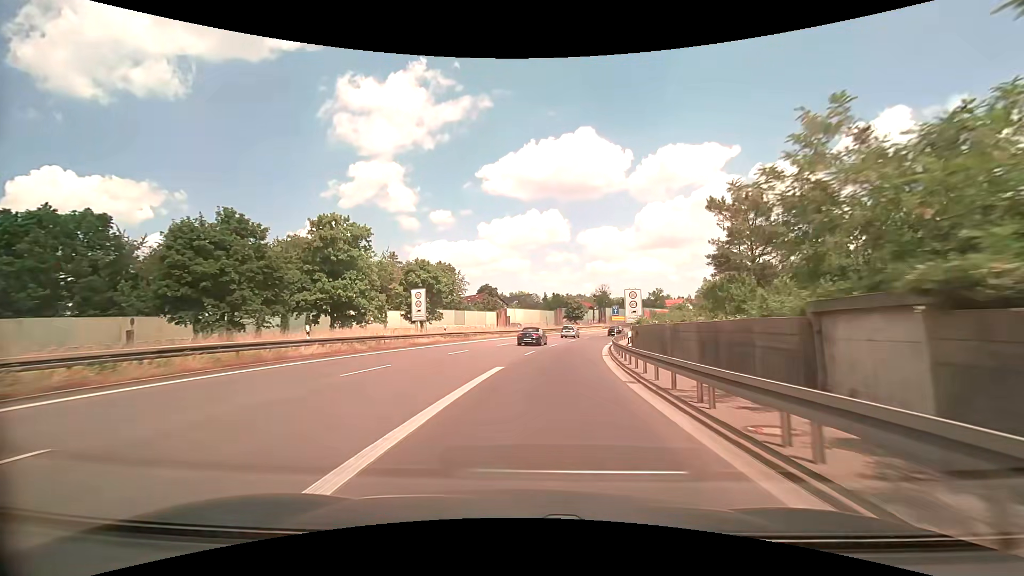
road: trunk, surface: asphalt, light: Day
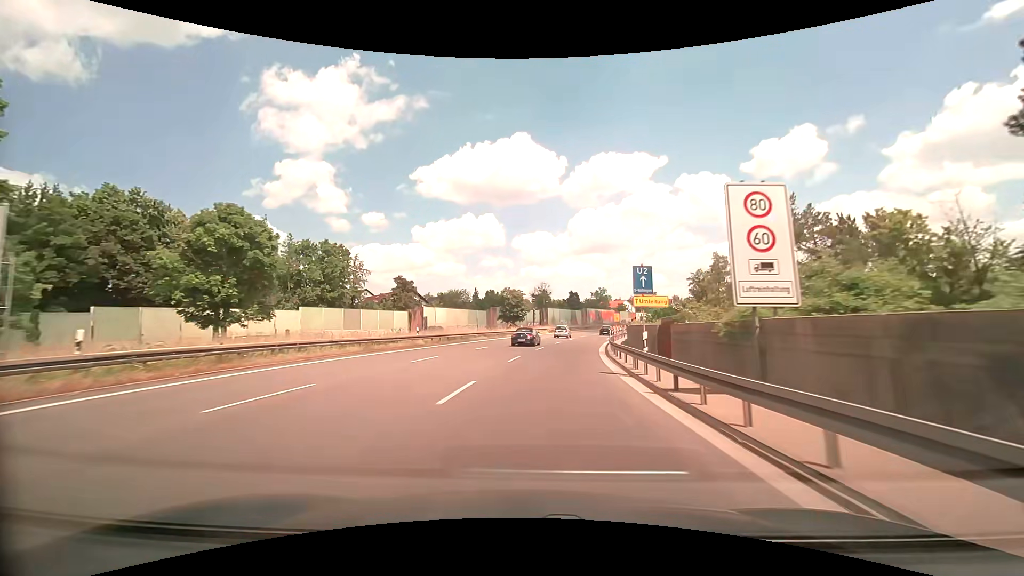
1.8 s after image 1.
(+2.0, +28.7) m; +7°
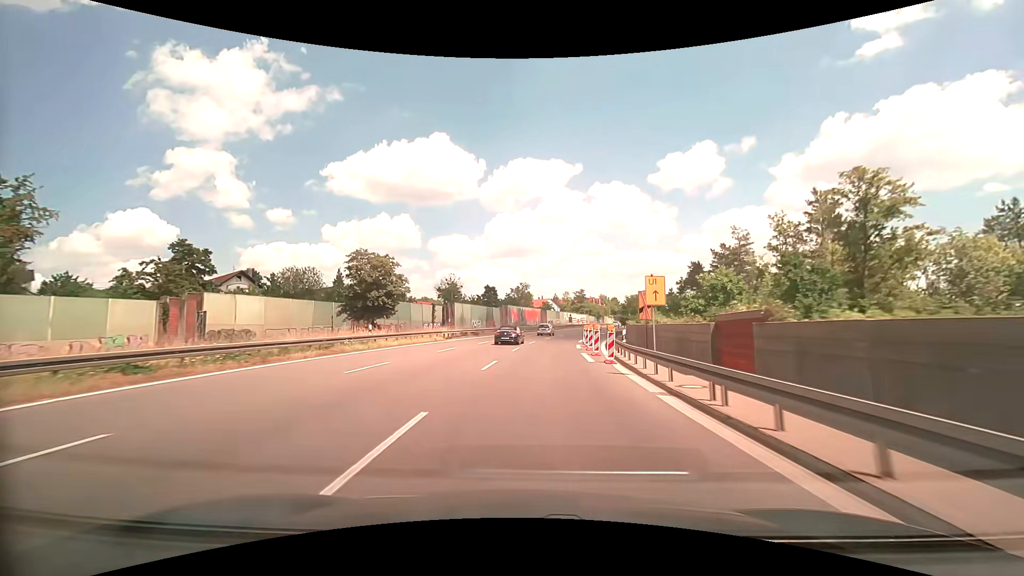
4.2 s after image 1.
(+3.3, +40.9) m; +10°
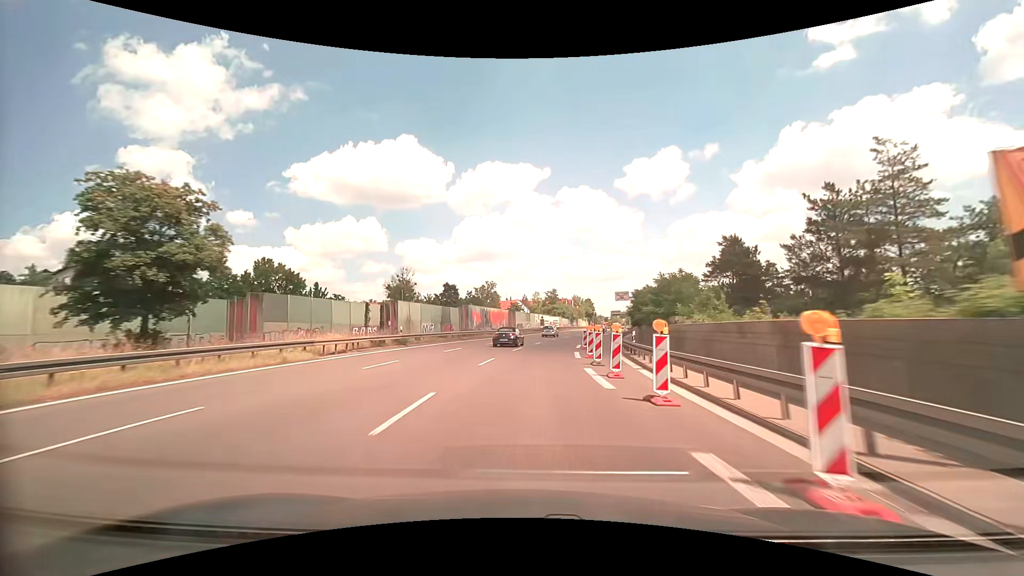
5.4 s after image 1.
(+0.7, +21.5) m; +4°
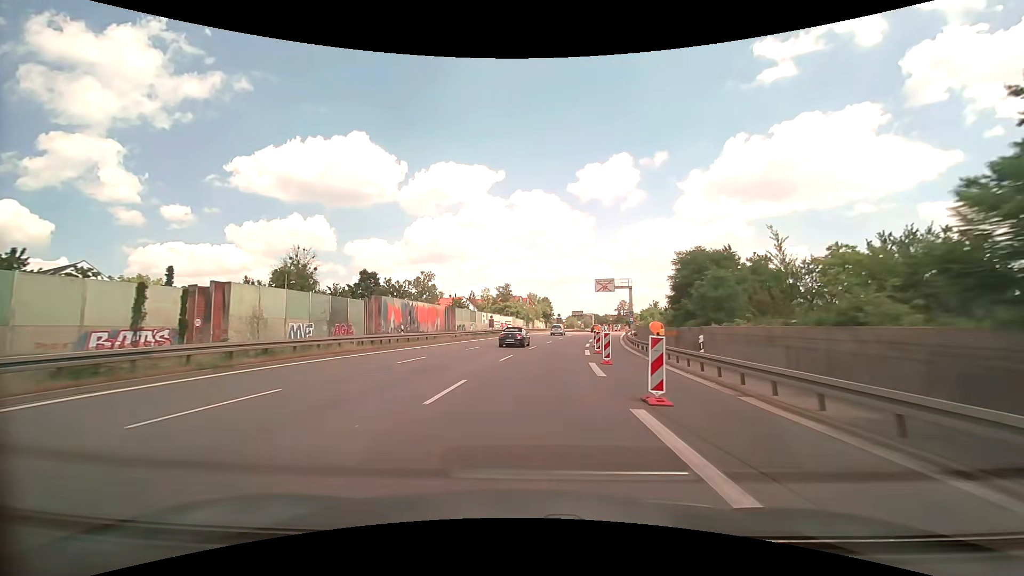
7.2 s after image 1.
(+1.5, +33.1) m; +5°
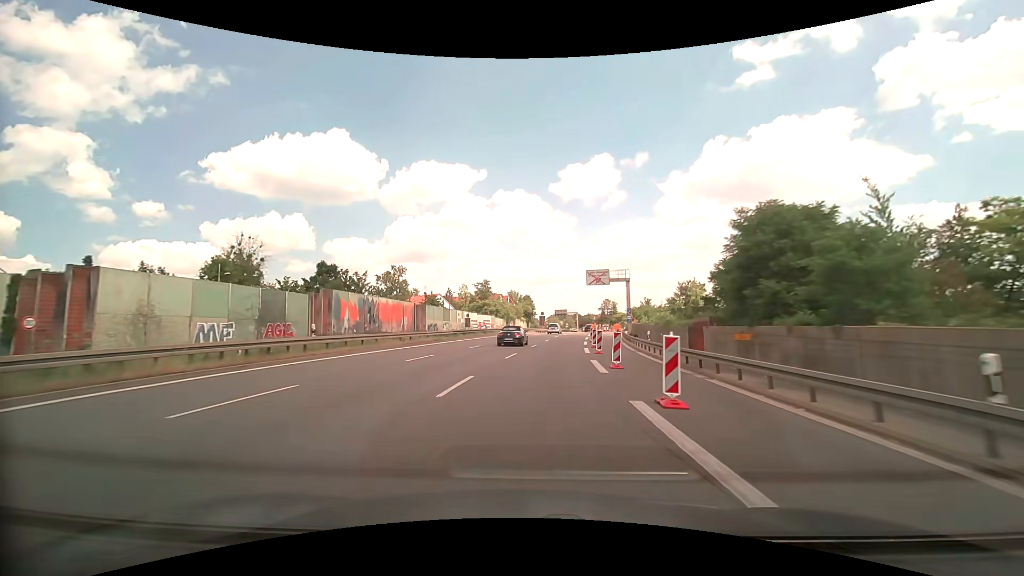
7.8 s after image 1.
(+0.2, +11.2) m; +2°
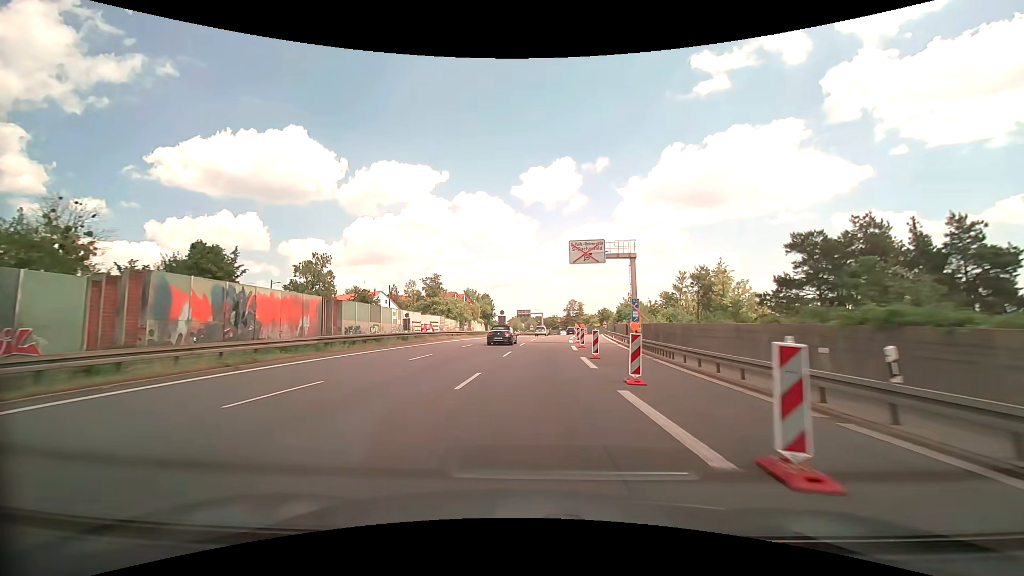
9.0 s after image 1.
(+0.9, +22.6) m; +5°
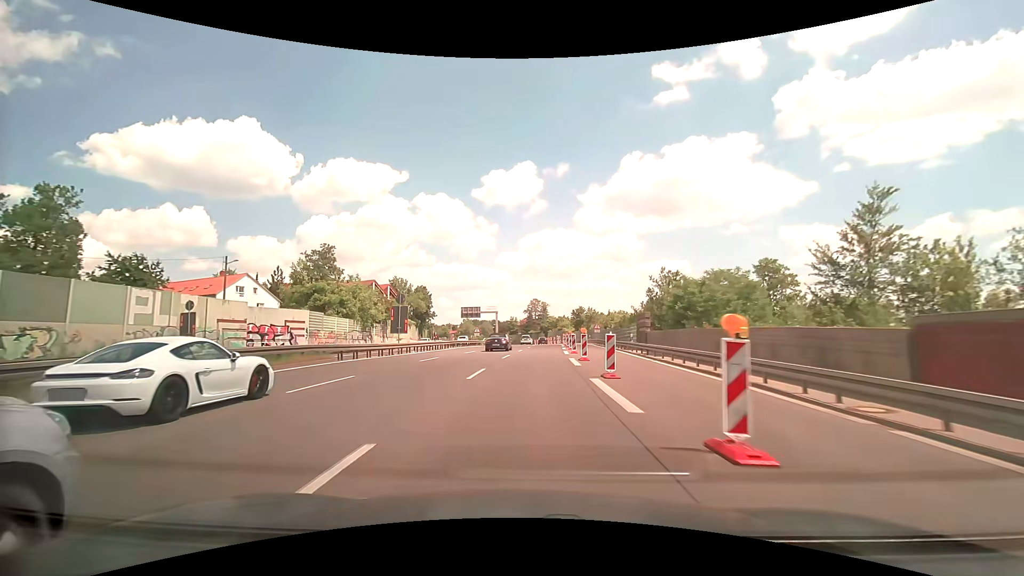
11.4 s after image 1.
(+2.0, +45.0) m; +5°
(0, +10) (0, +20) (+1, +30) (+1, +40) (+2, +50) (+3, +60) (+3, +70) (+4, +80) (+4, +90) (+4, +100) m
